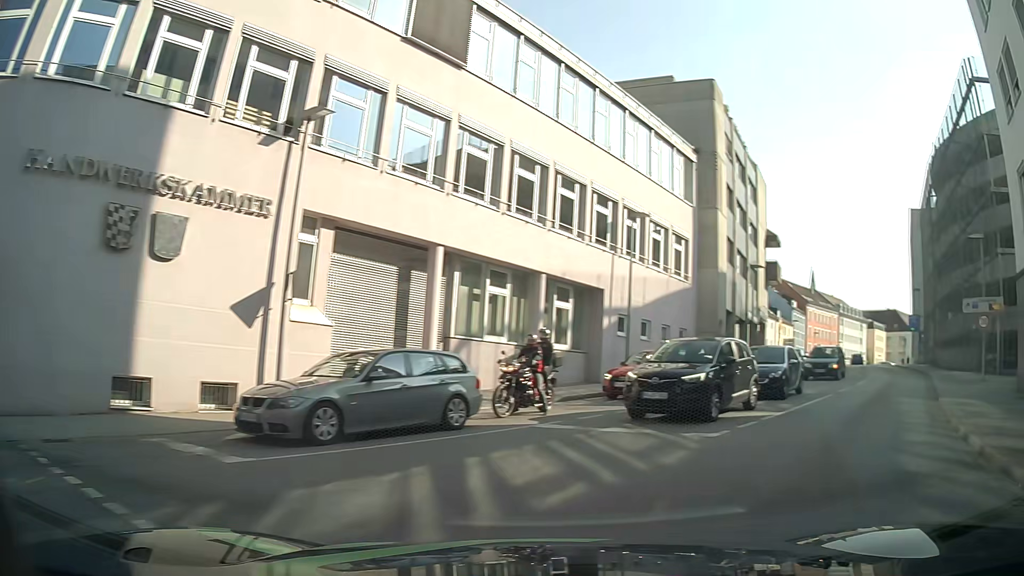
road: tertiary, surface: asphalt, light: Day
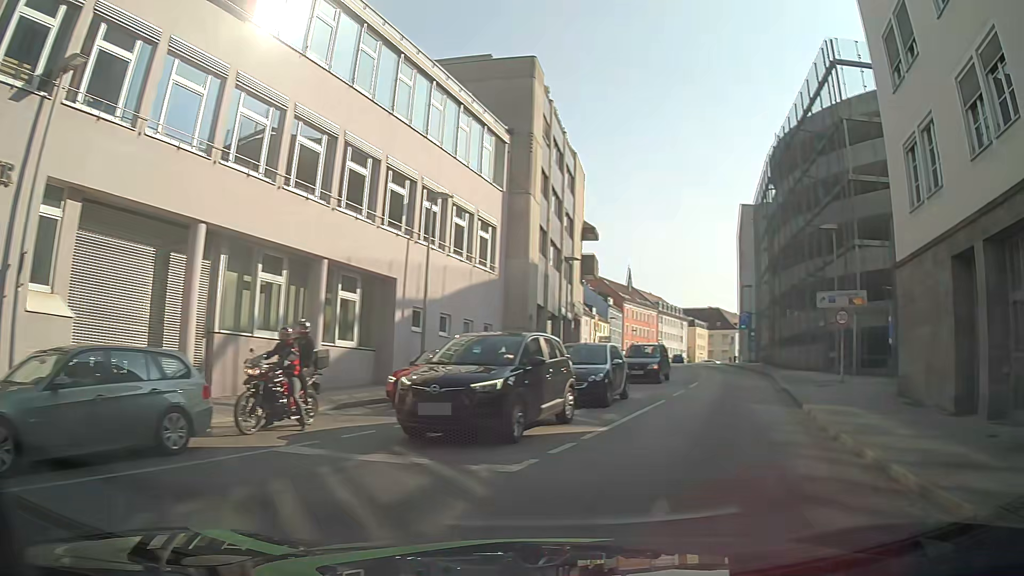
(+0.4, +3.1) m; +15°
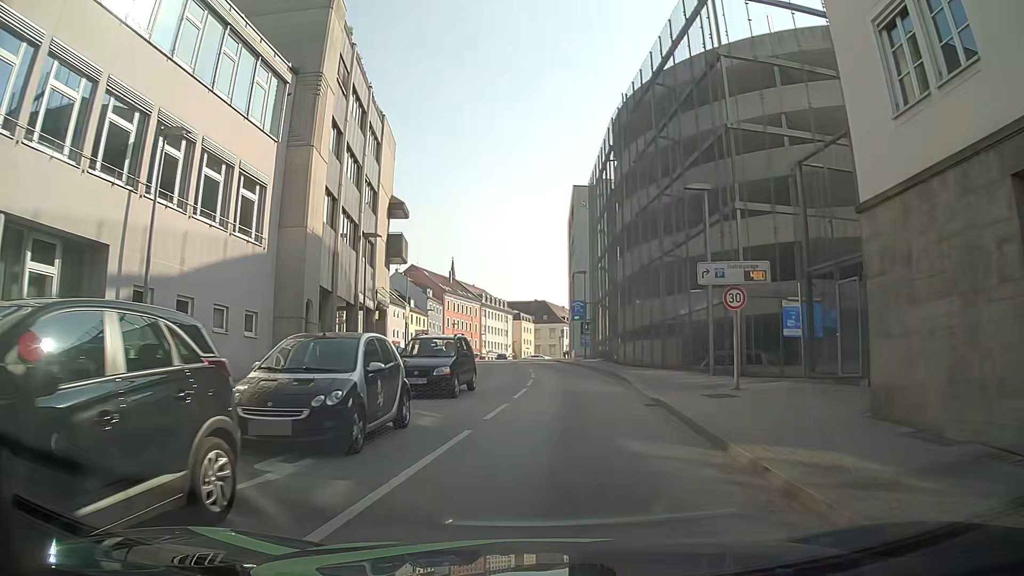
(+1.4, +7.3) m; +15°
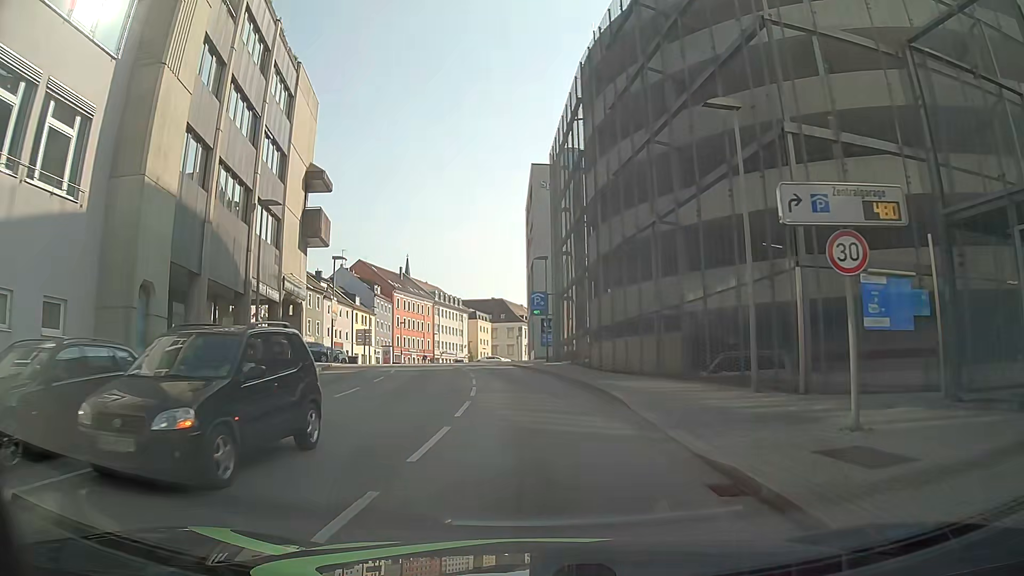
(+0.3, +8.9) m; +5°
